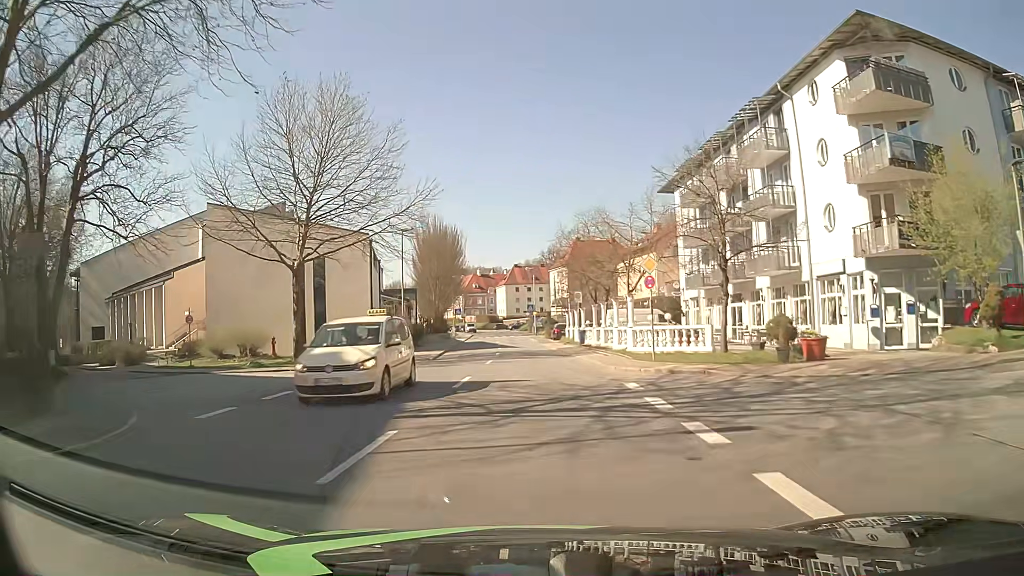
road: tertiary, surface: asphalt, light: Day
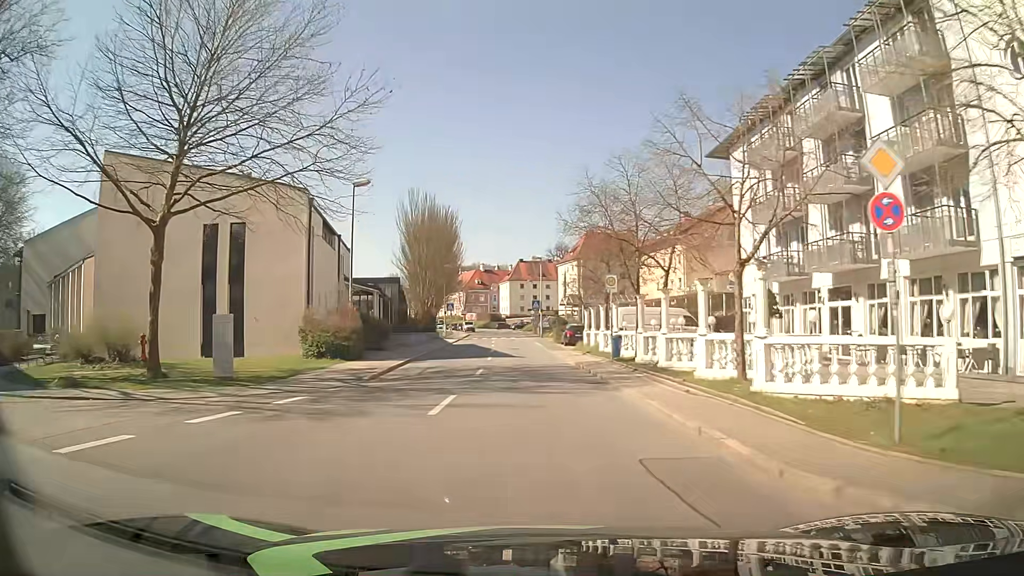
(0.0, +13.7) m; 0°
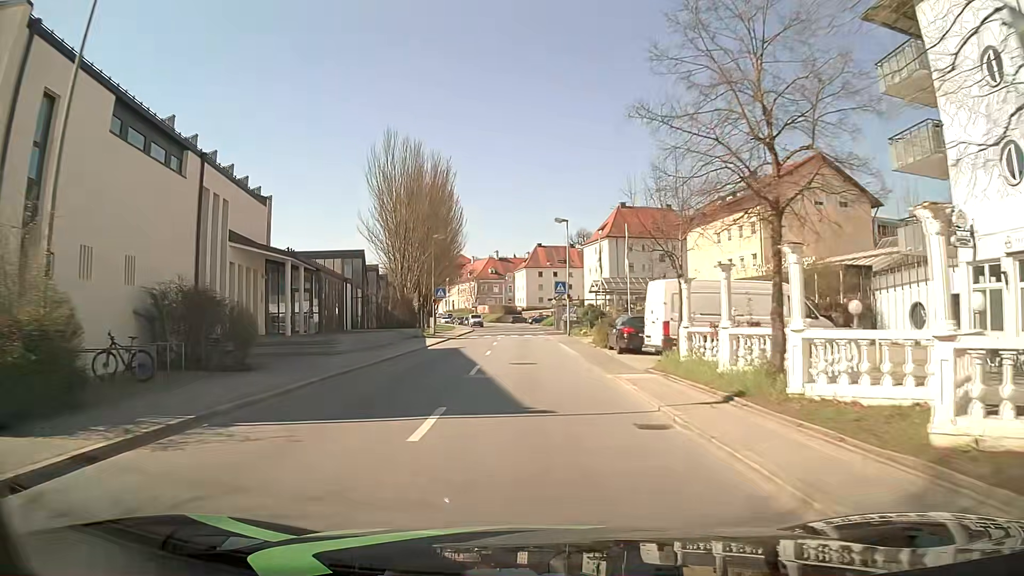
(-0.2, +21.0) m; -2°
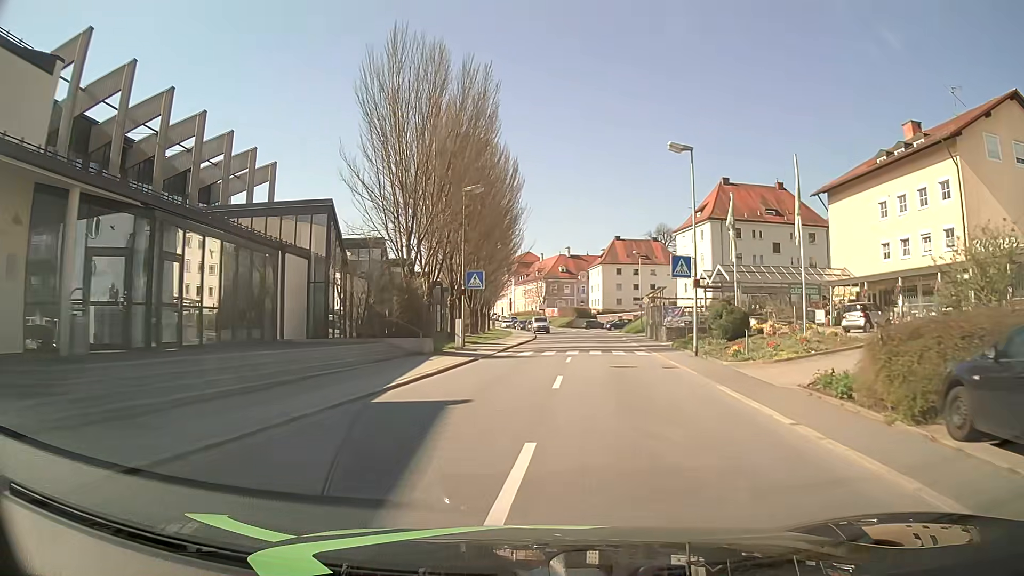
(-0.6, +20.9) m; -6°
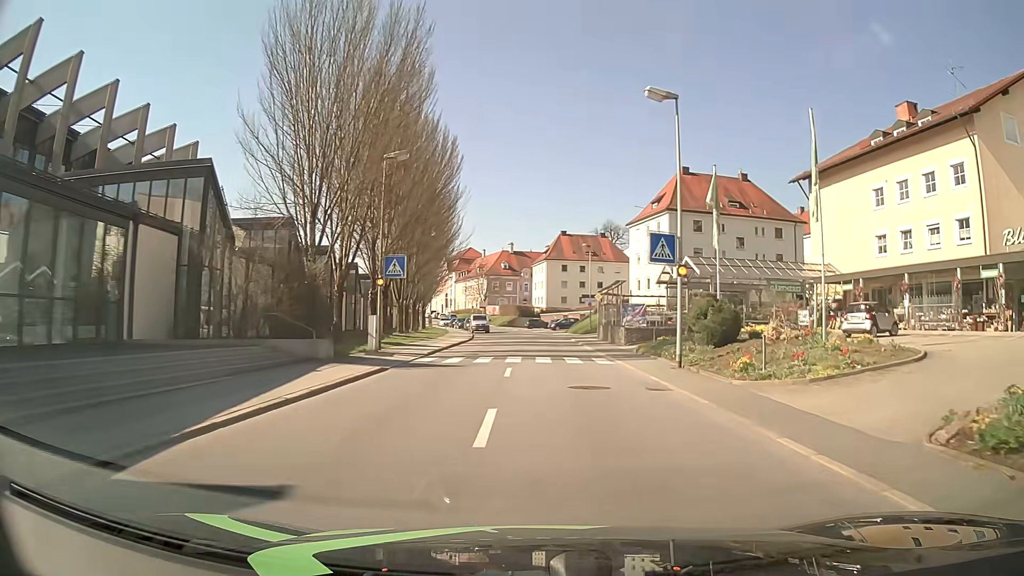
(+0.3, +6.5) m; +5°
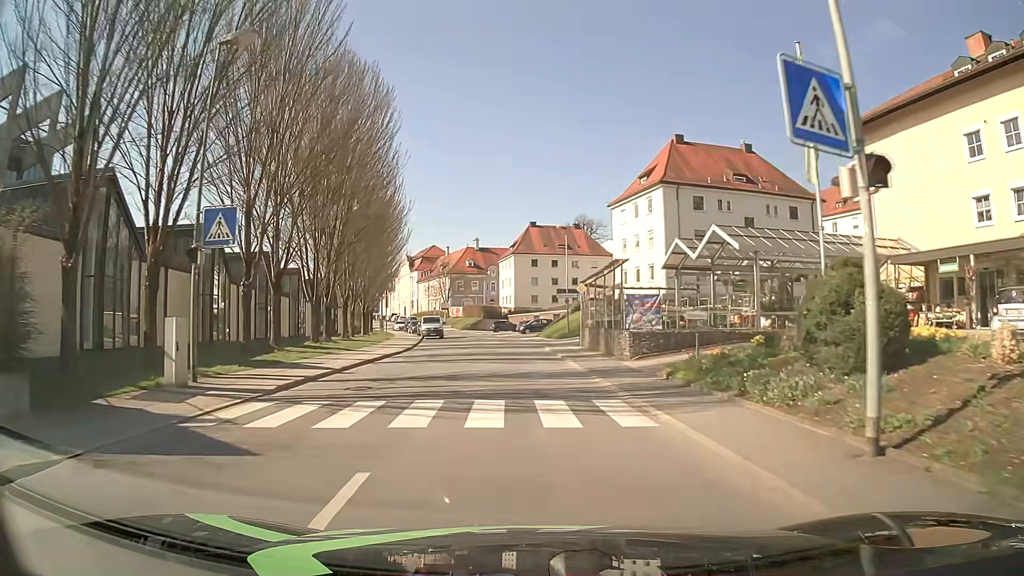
(+0.6, +13.1) m; +3°
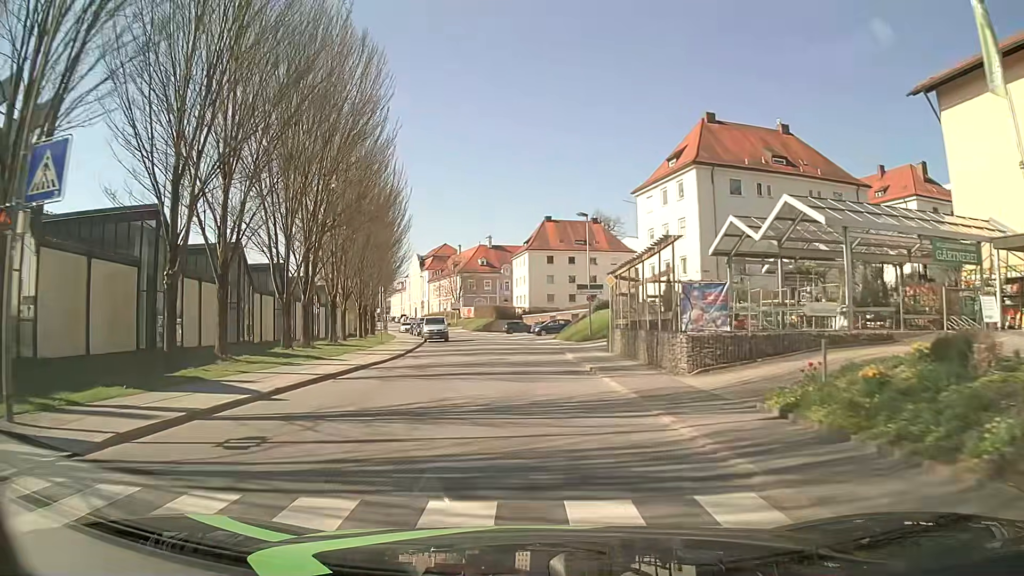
(-0.1, +6.6) m; -1°
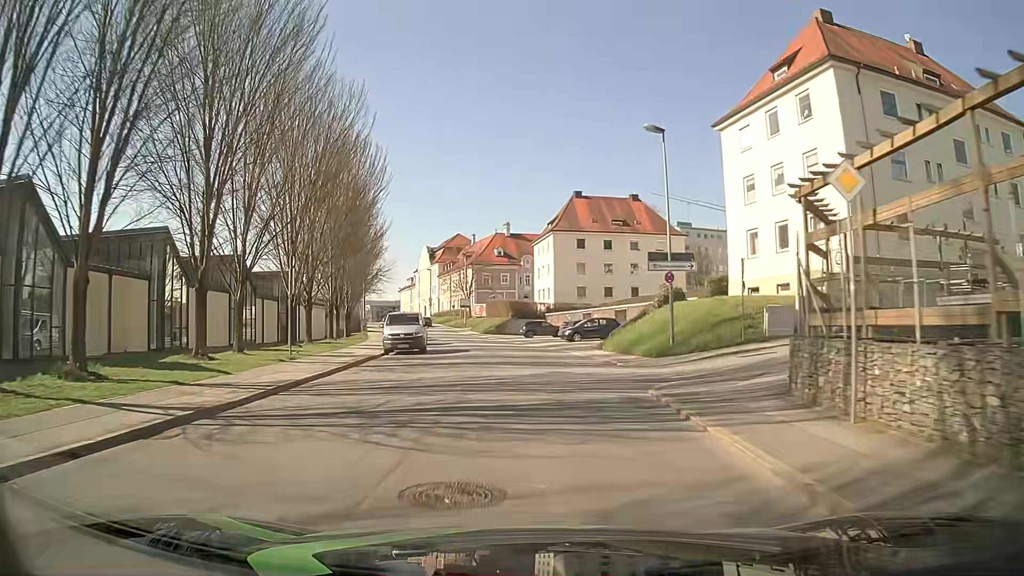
(-0.4, +20.2) m; -2°
(0, +10) (0, +20) (-1, +30) (-2, +40) (-4, +50) (-6, +60) (-8, +69) (-11, +79) (-15, +88) (-18, +98) m
